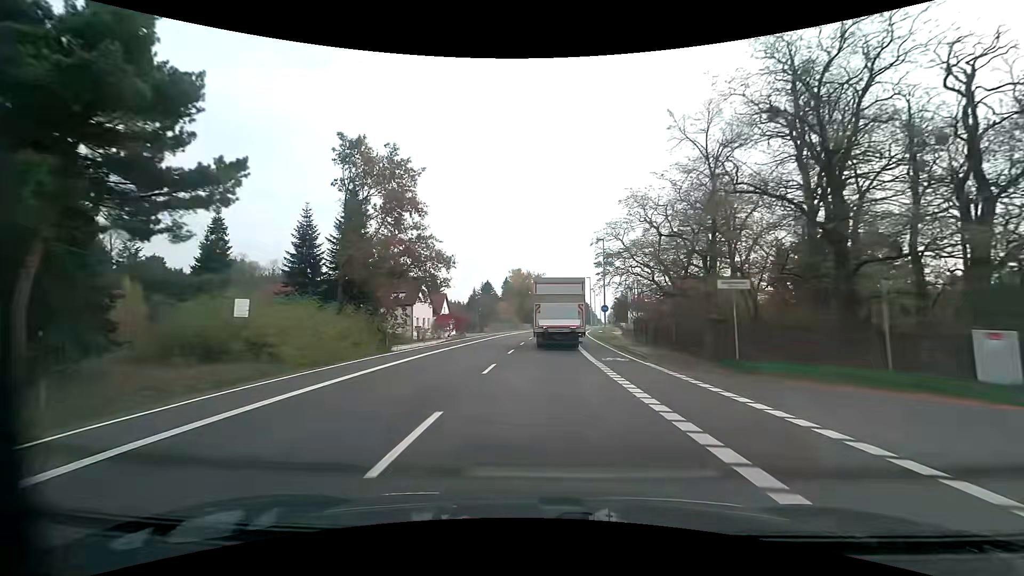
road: primary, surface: asphalt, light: Day
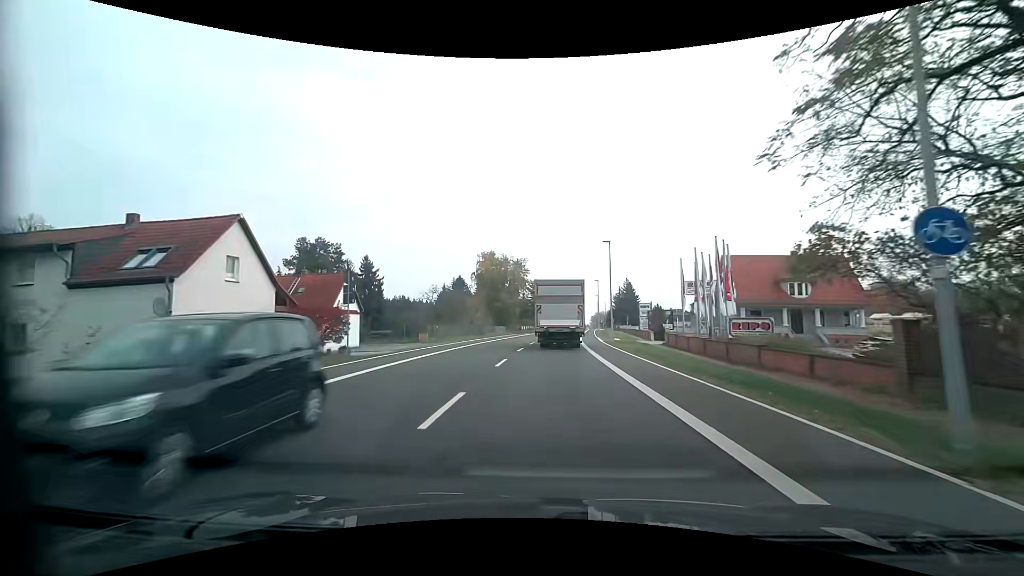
(+0.5, +34.4) m; +2°
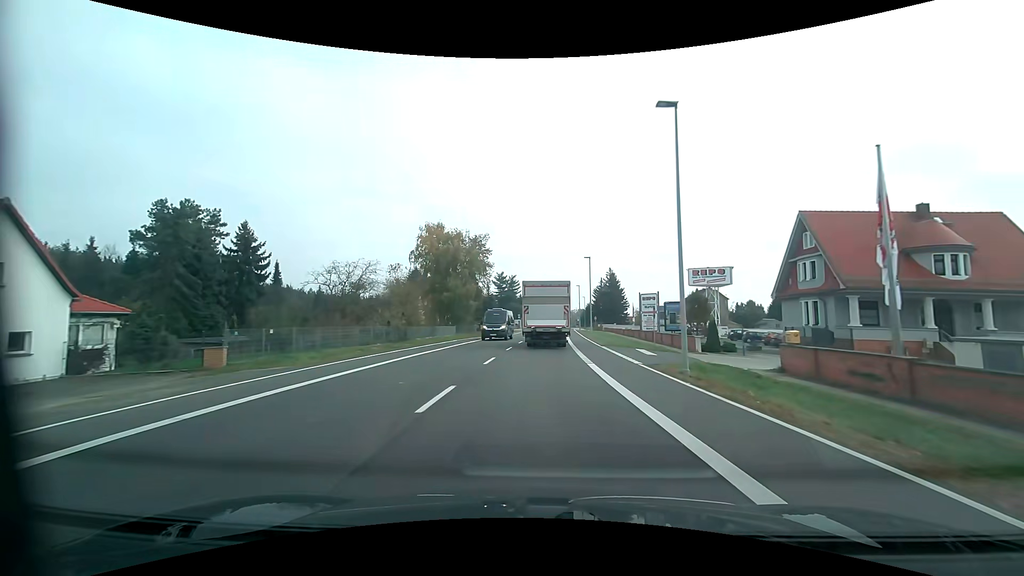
(+0.8, +25.8) m; +4°
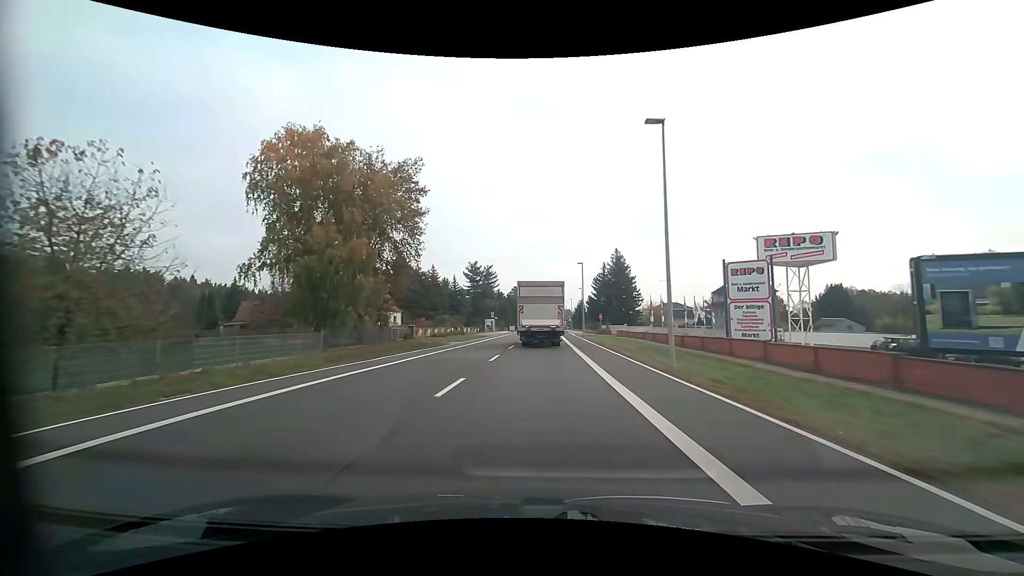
(+0.6, +34.8) m; +2°
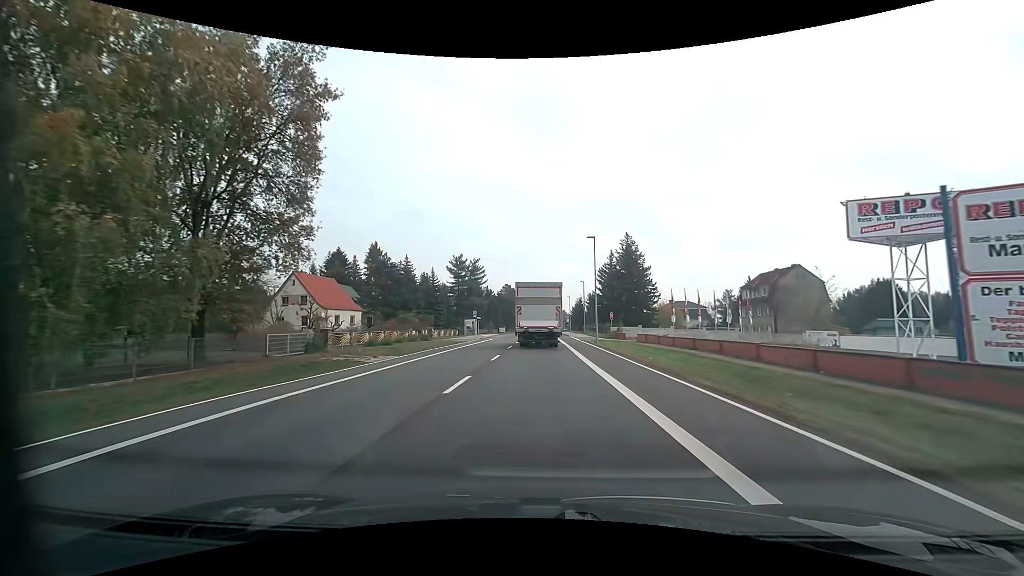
(+0.2, +17.5) m; +1°
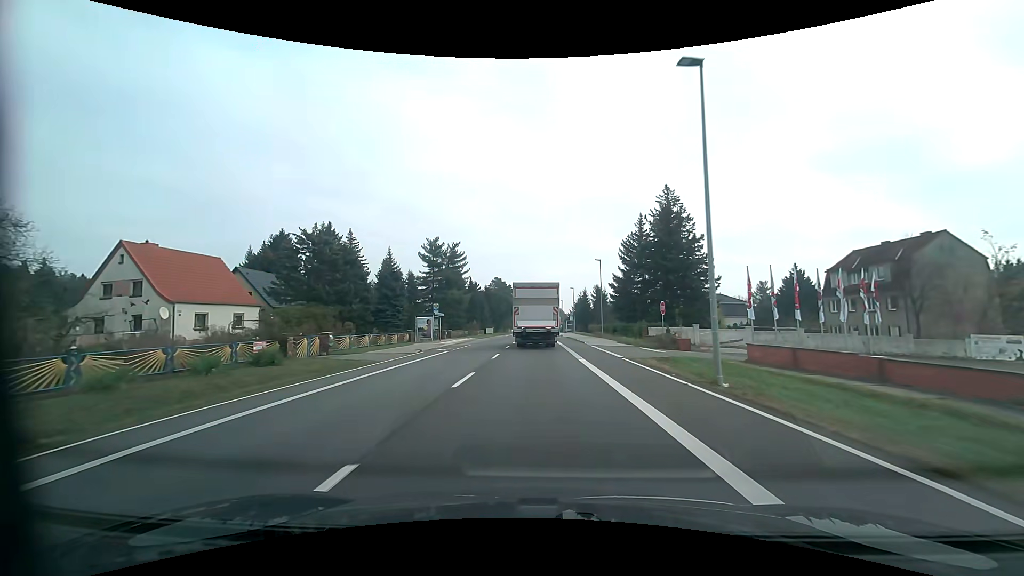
(+0.2, +26.1) m; +1°
(0, +10) (0, +20) (0, +30) (0, +40) (0, +50) (0, +60) (0, +70) (0, +80) (0, +90) (0, +100) m
